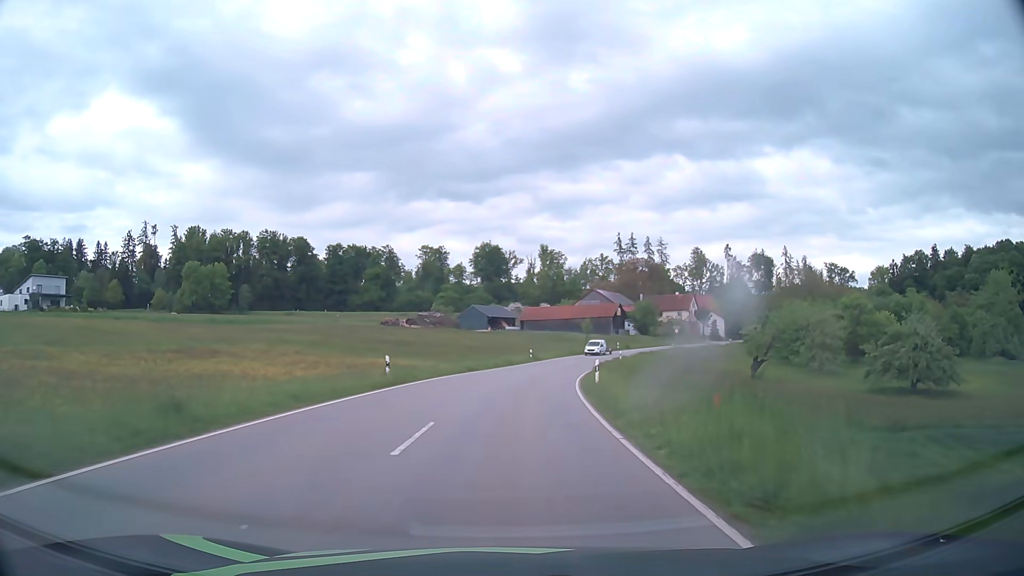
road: tertiary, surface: asphalt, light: Day
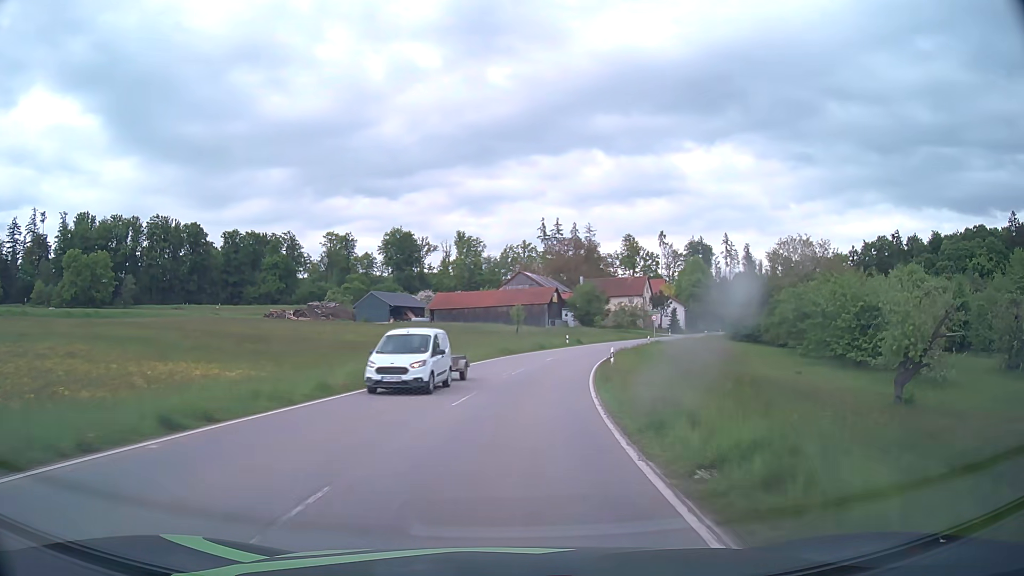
(+1.6, +30.0) m; +7°
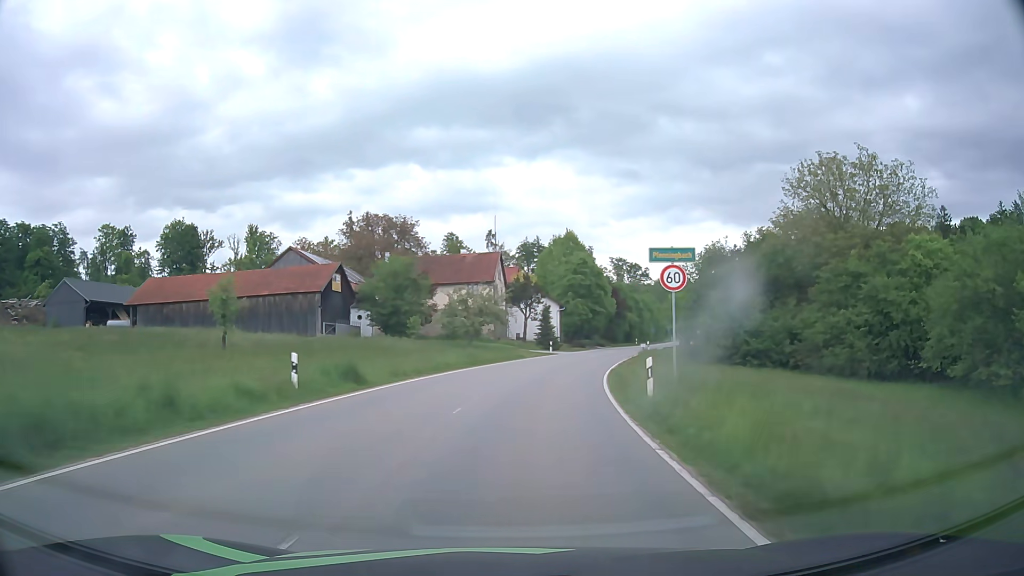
(+6.1, +49.1) m; +16°
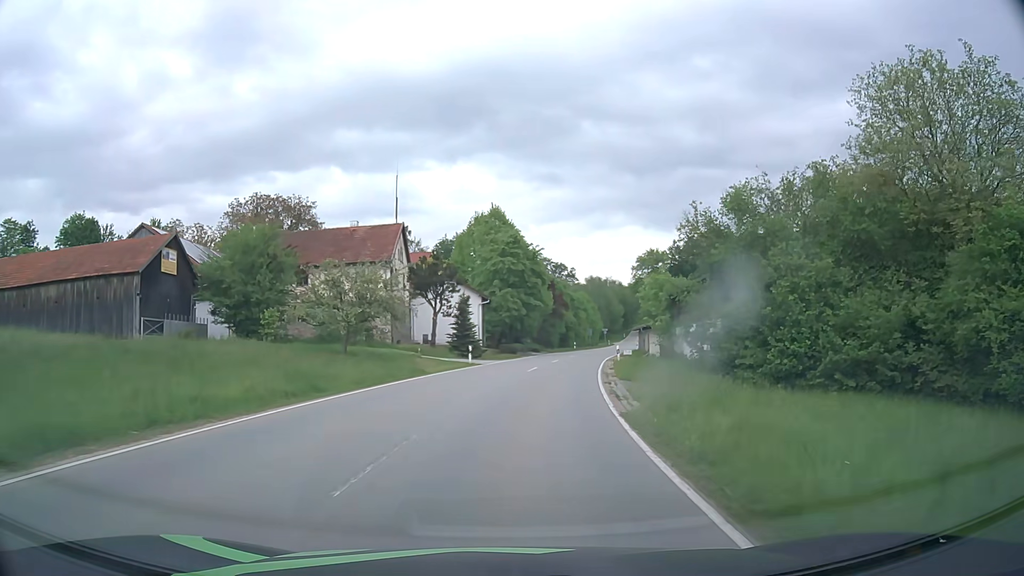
(+1.2, +18.8) m; +7°
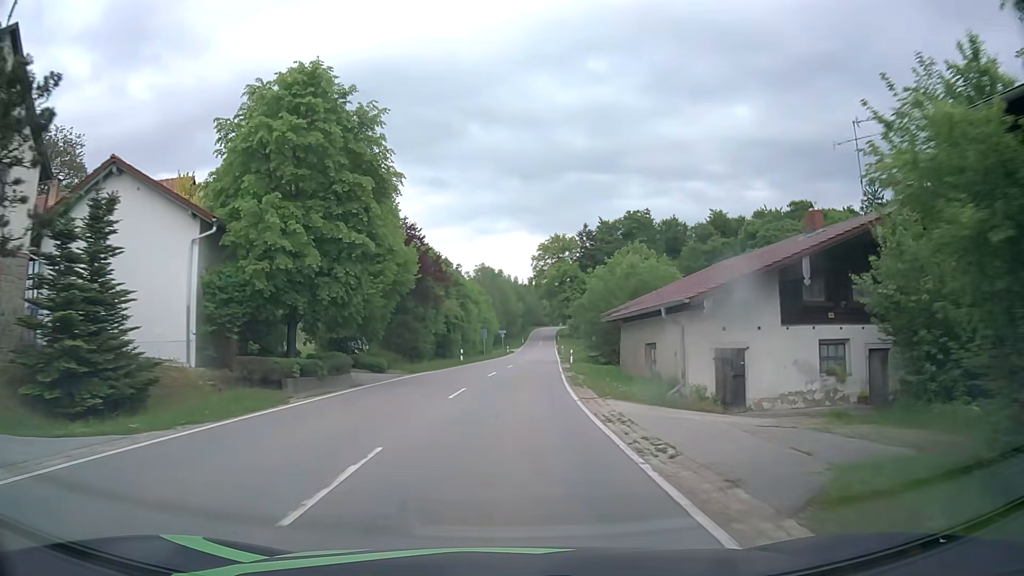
(+3.5, +36.6) m; +10°
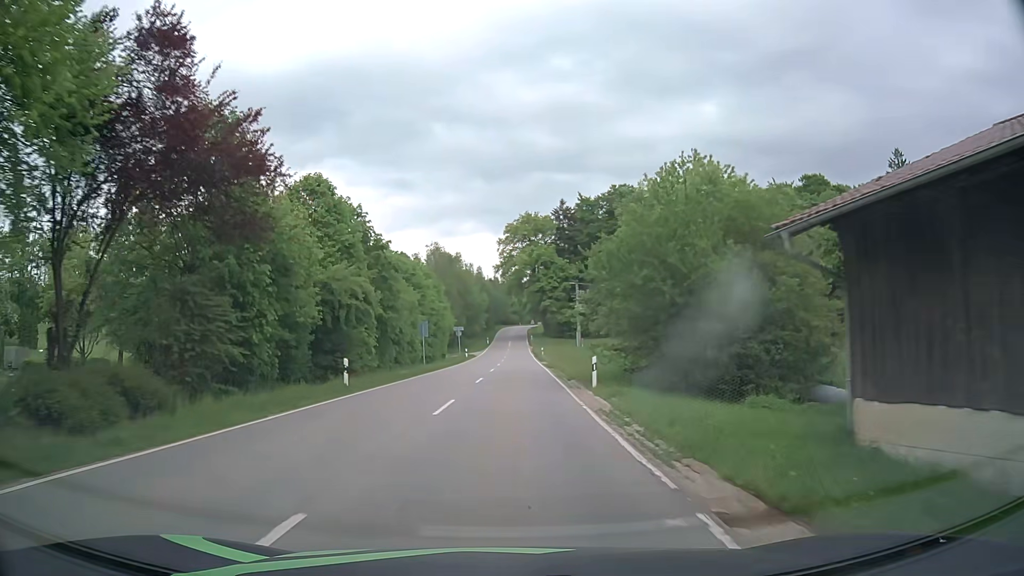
(+0.8, +27.4) m; +3°
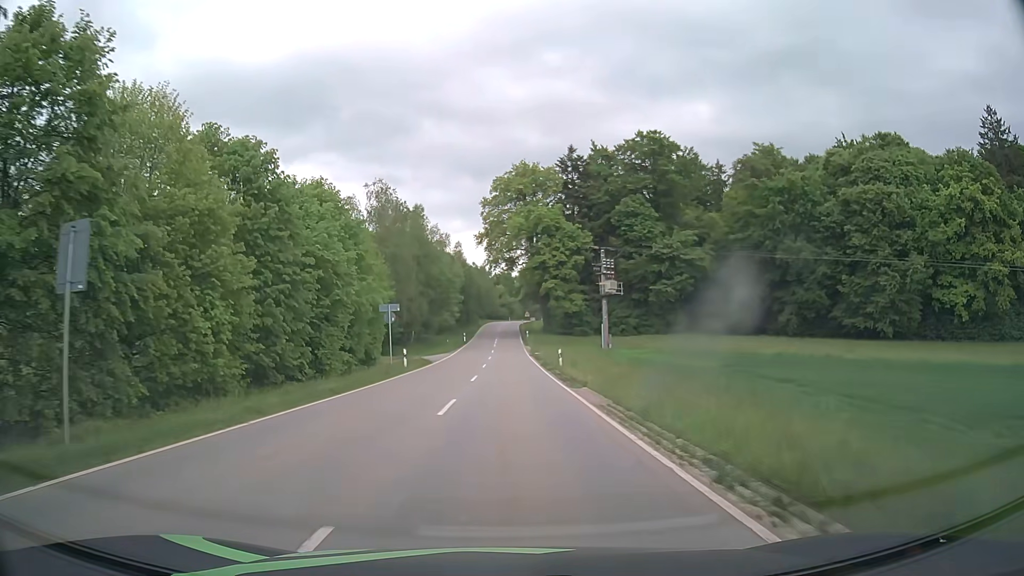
(+0.6, +36.6) m; +1°
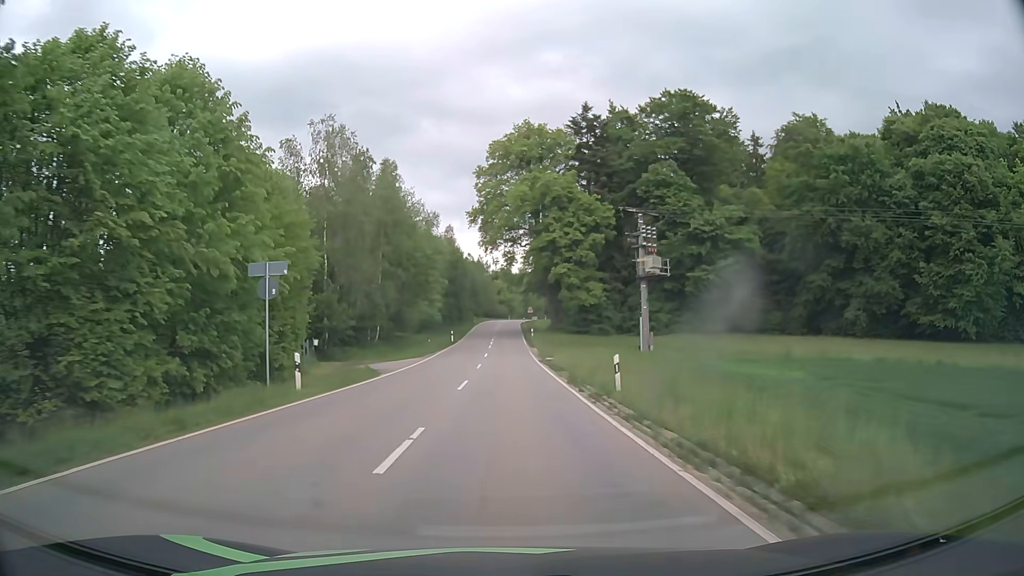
(0.0, +18.3) m; 0°
(0, +10) (0, +20) (0, +30) (0, +40) (0, +50) (0, +60) (0, +70) (0, +80) (0, +90) (0, +100) m
